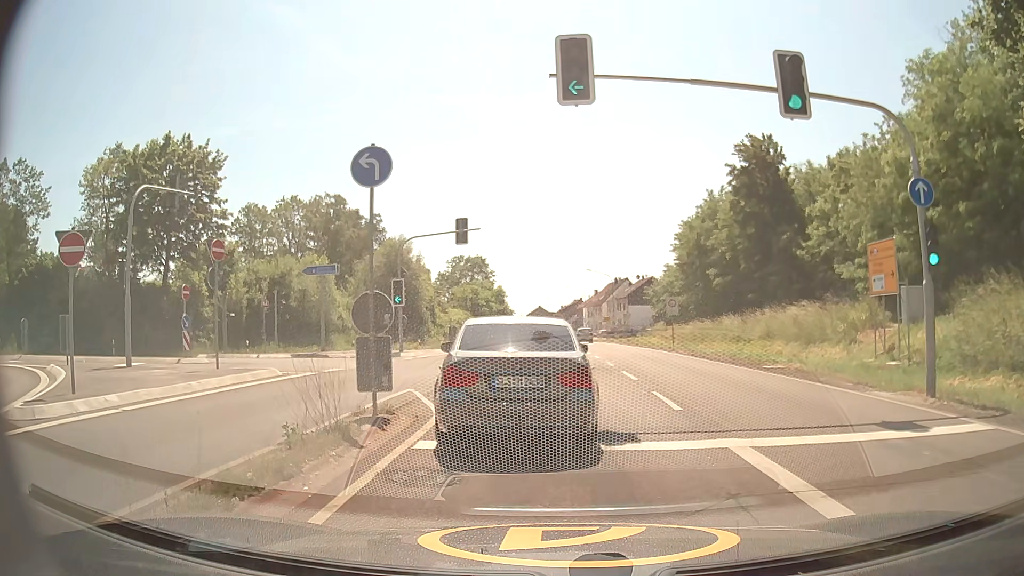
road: primary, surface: asphalt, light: Day
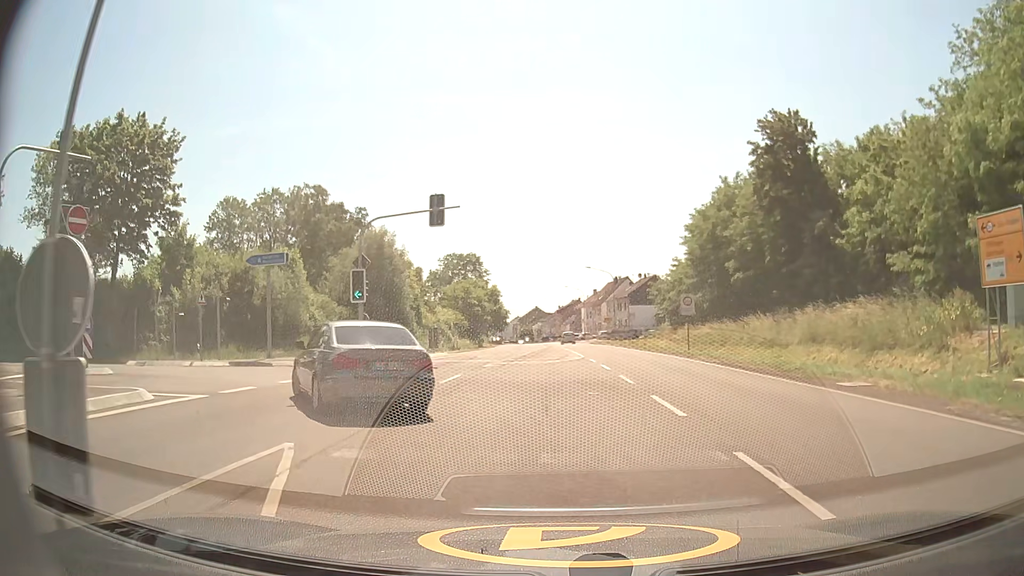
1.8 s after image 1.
(0.0, +6.8) m; +1°
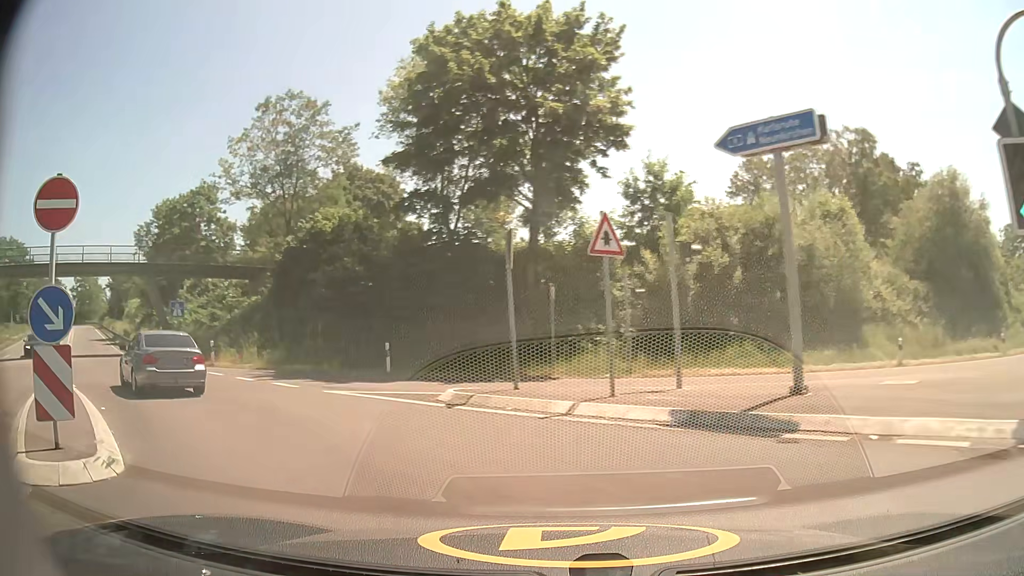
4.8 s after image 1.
(-5.8, +17.3) m; -47°
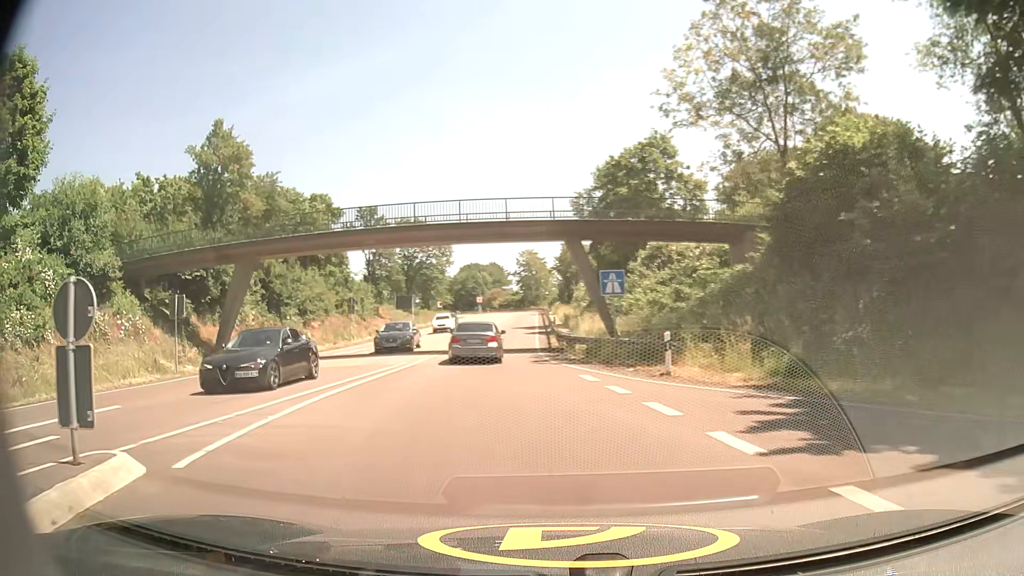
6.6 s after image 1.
(-5.2, +12.4) m; -41°
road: motorway_link
